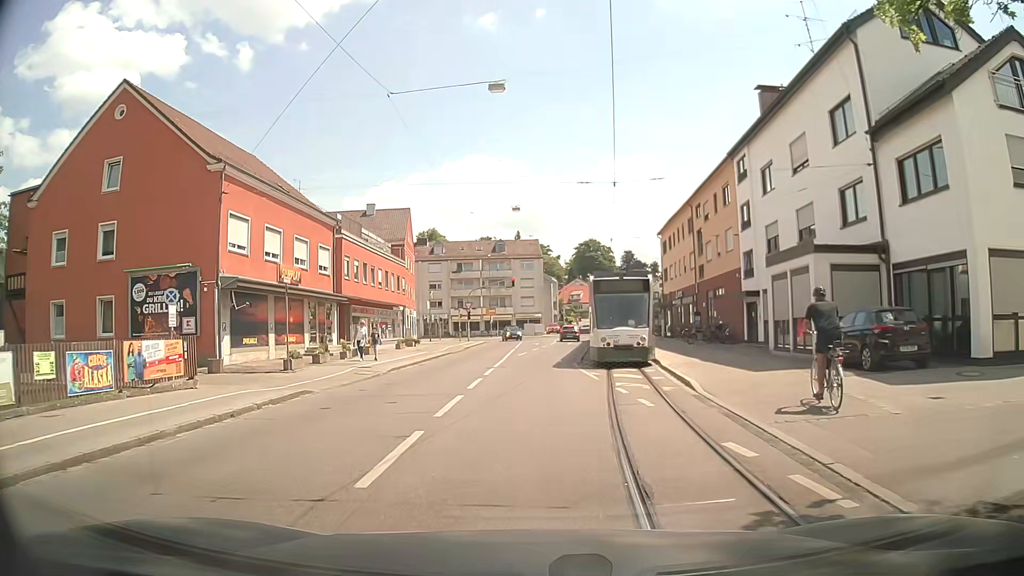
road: tertiary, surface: asphalt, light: Day
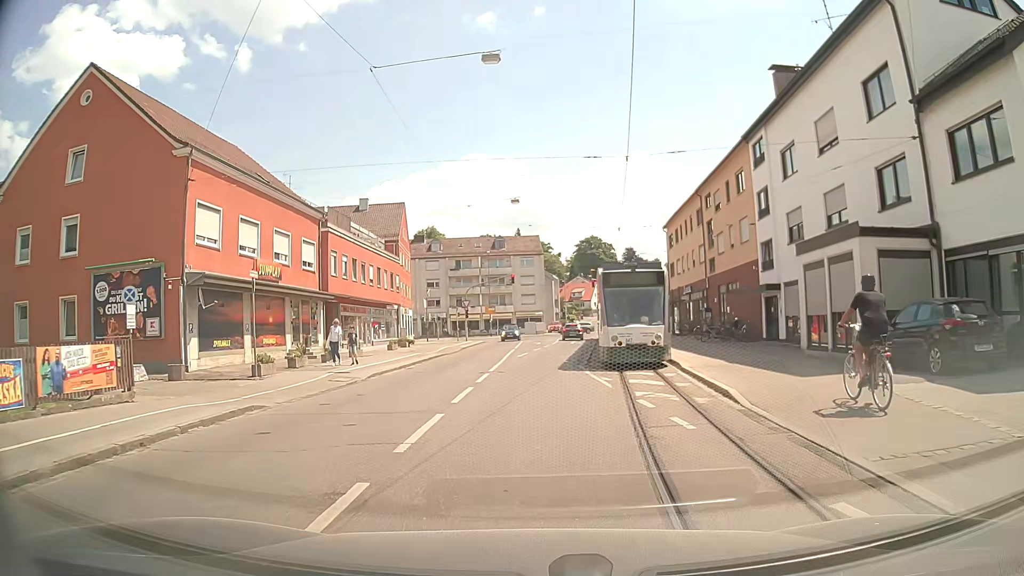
(0.0, +3.0) m; -1°
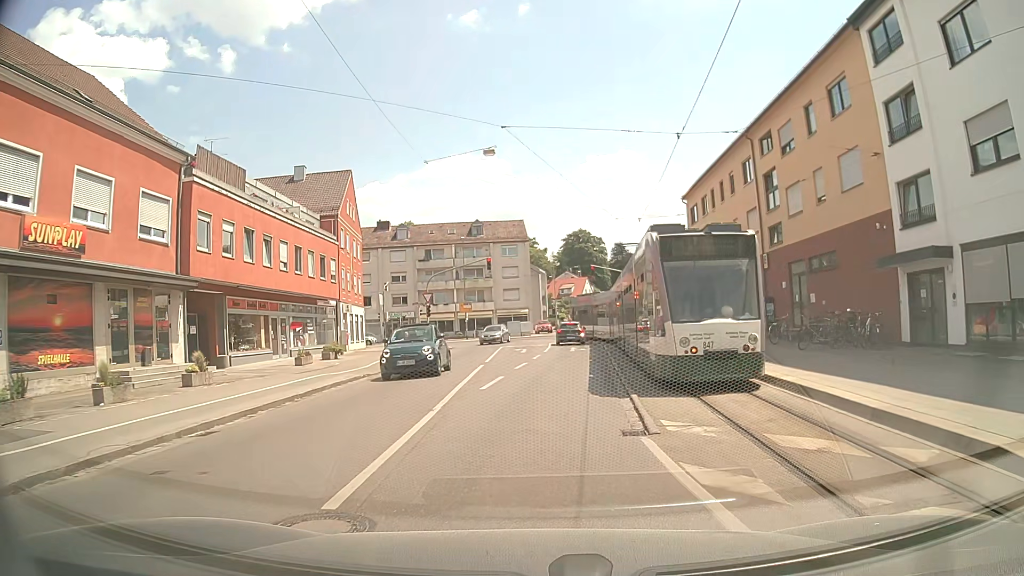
(0.0, +15.2) m; +1°
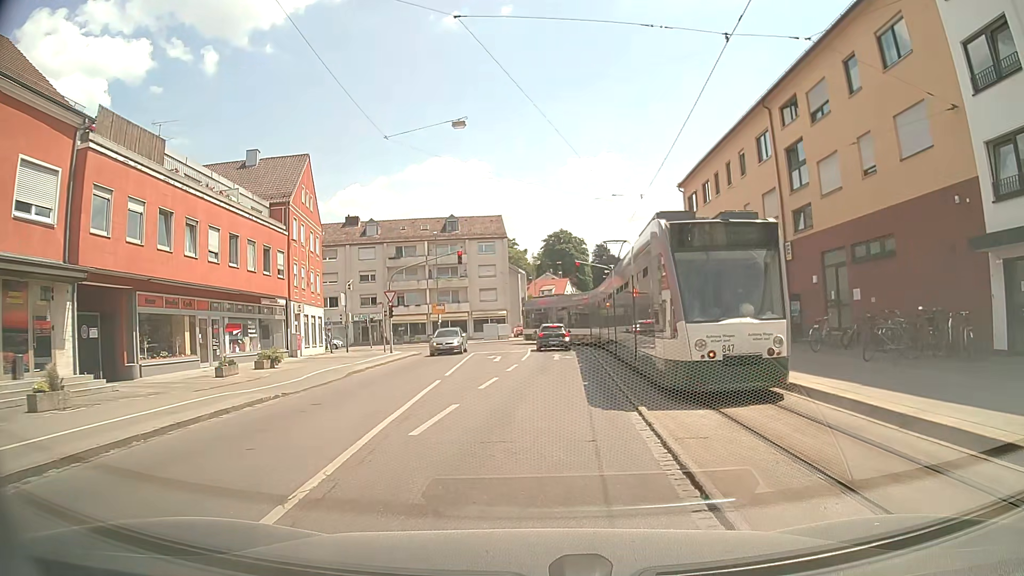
(+0.1, +5.8) m; +2°
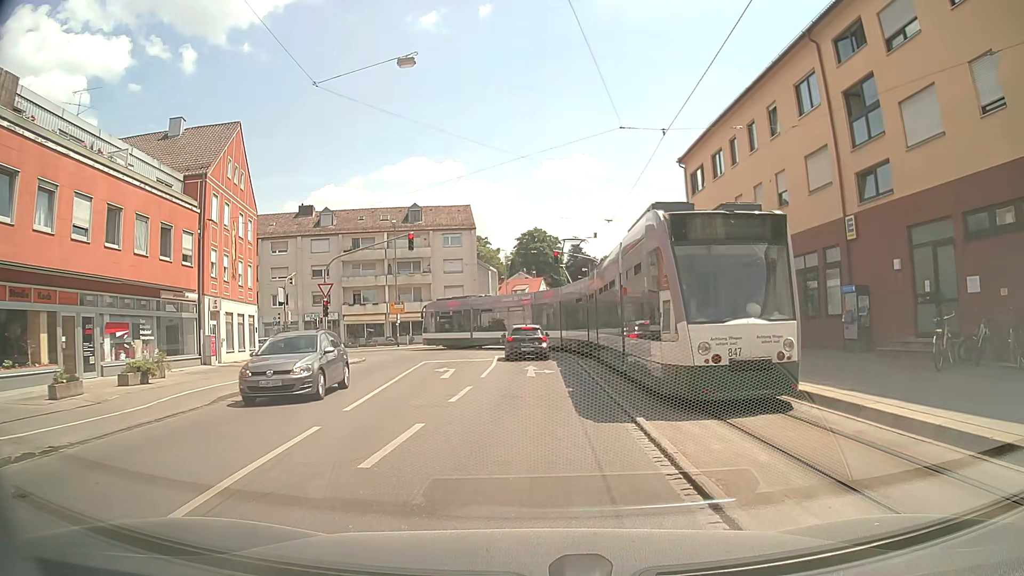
(0.0, +8.0) m; +2°
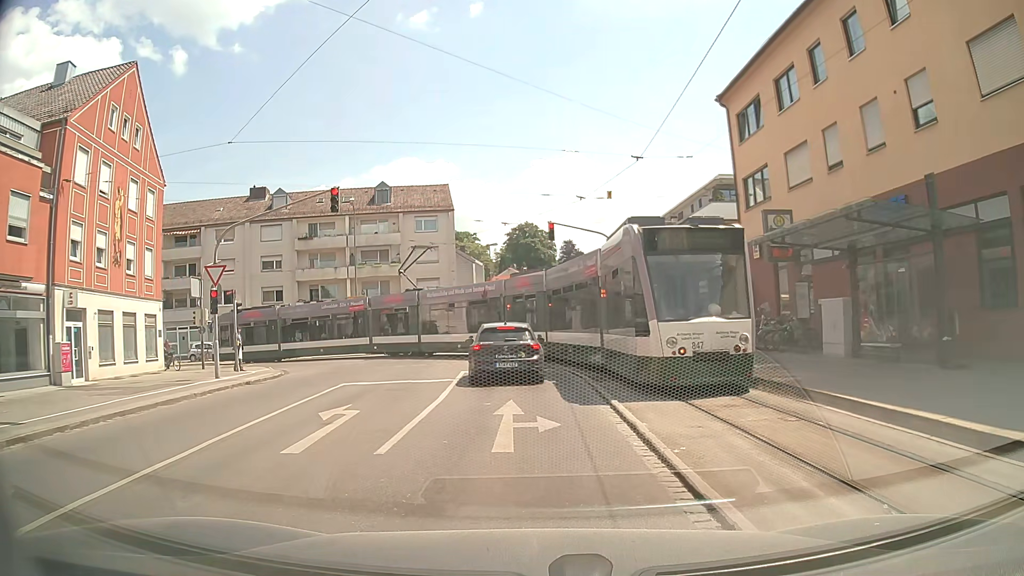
(0.0, +11.1) m; +1°
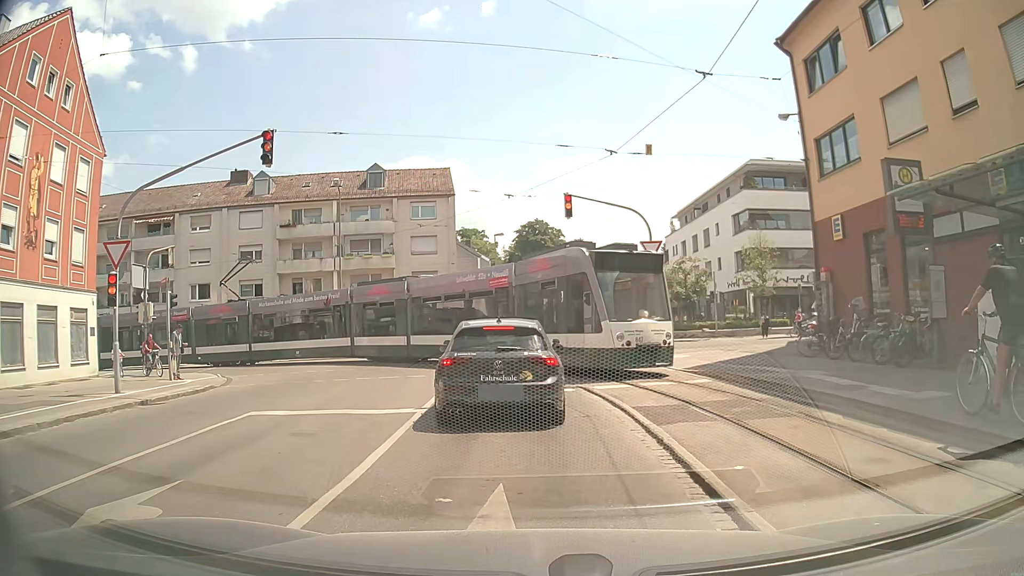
(-0.2, +6.5) m; 0°
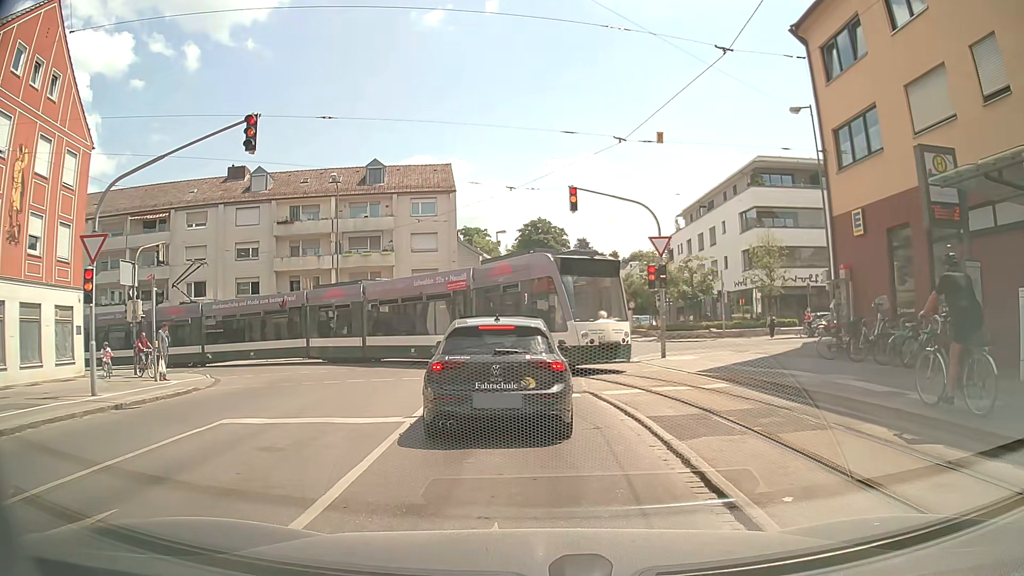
(0.0, +1.1) m; -1°
